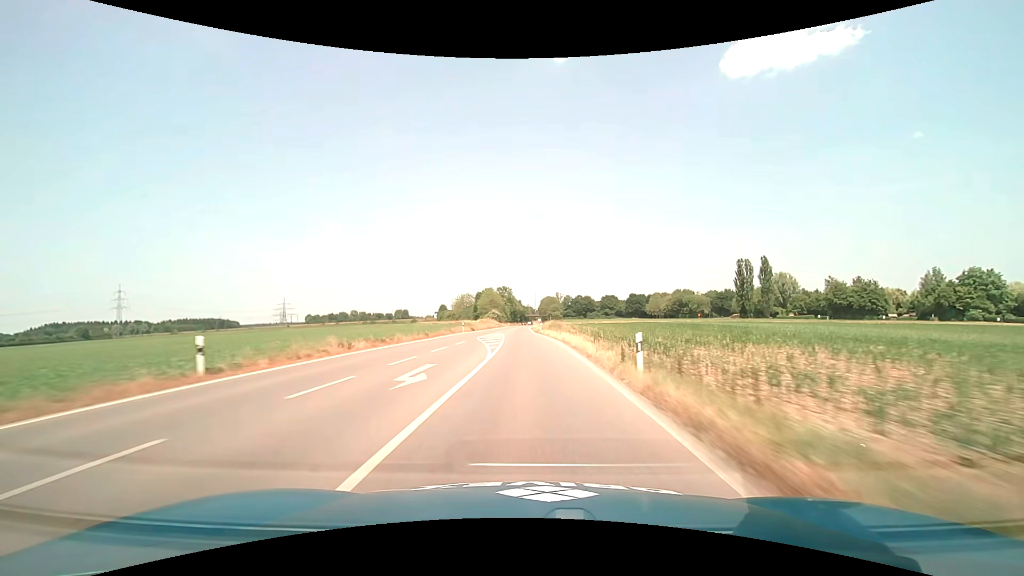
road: secondary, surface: asphalt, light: Day
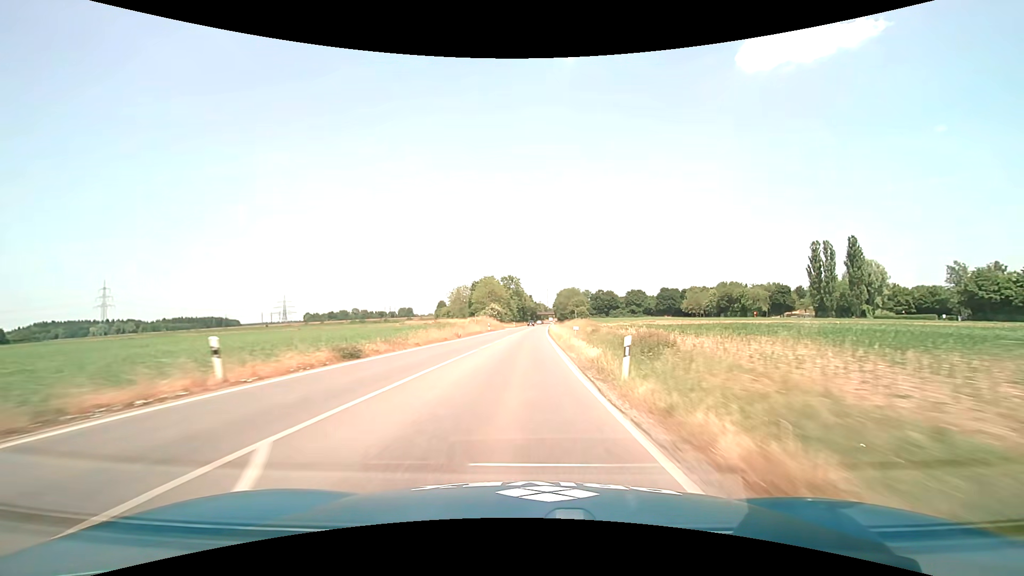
(-0.4, +46.5) m; -1°
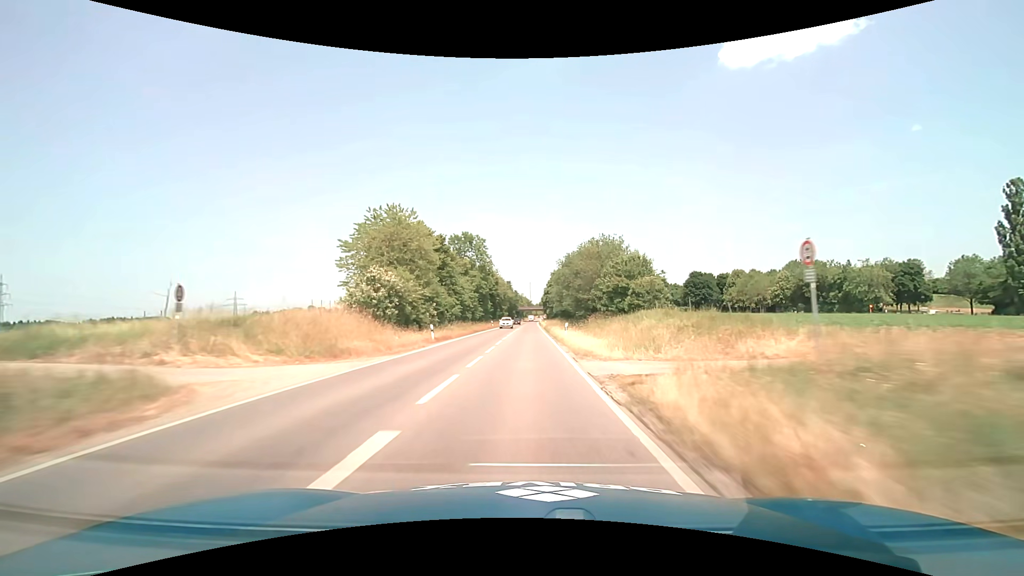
(+1.4, +77.1) m; +2°
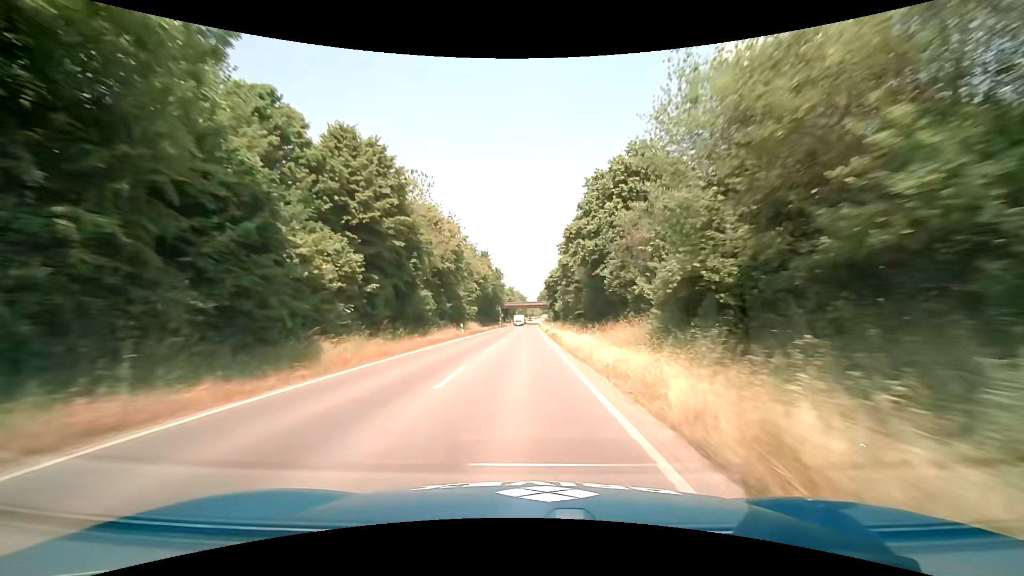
(+0.3, +77.0) m; +1°
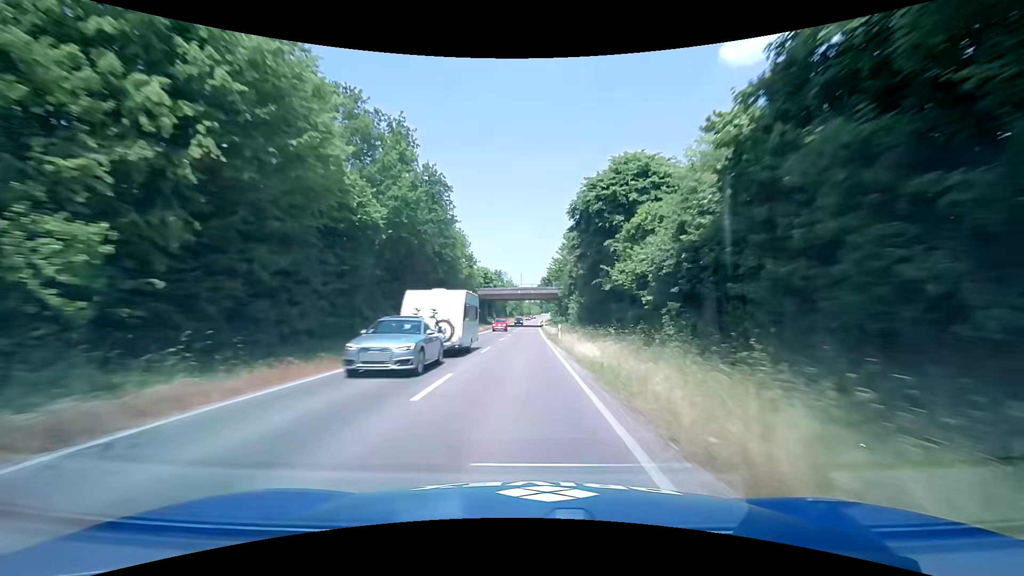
(+0.1, +61.4) m; 0°
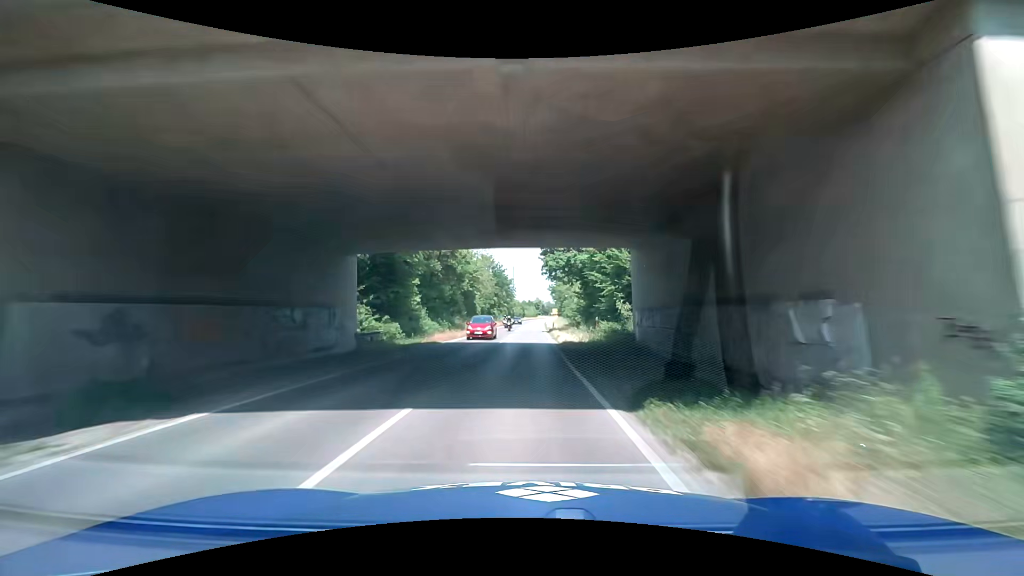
(+0.3, +76.4) m; 0°
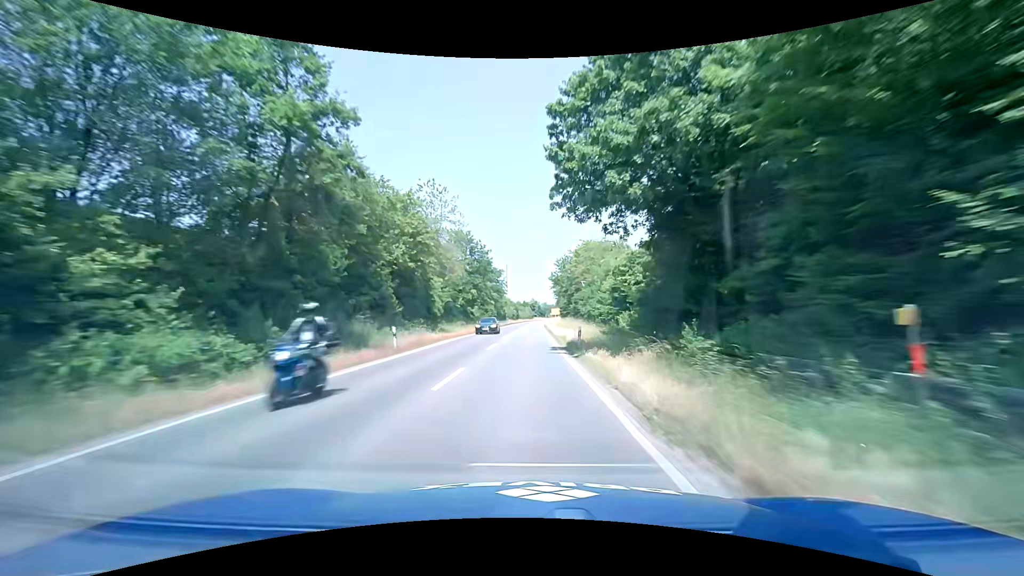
(0.0, +30.4) m; +1°
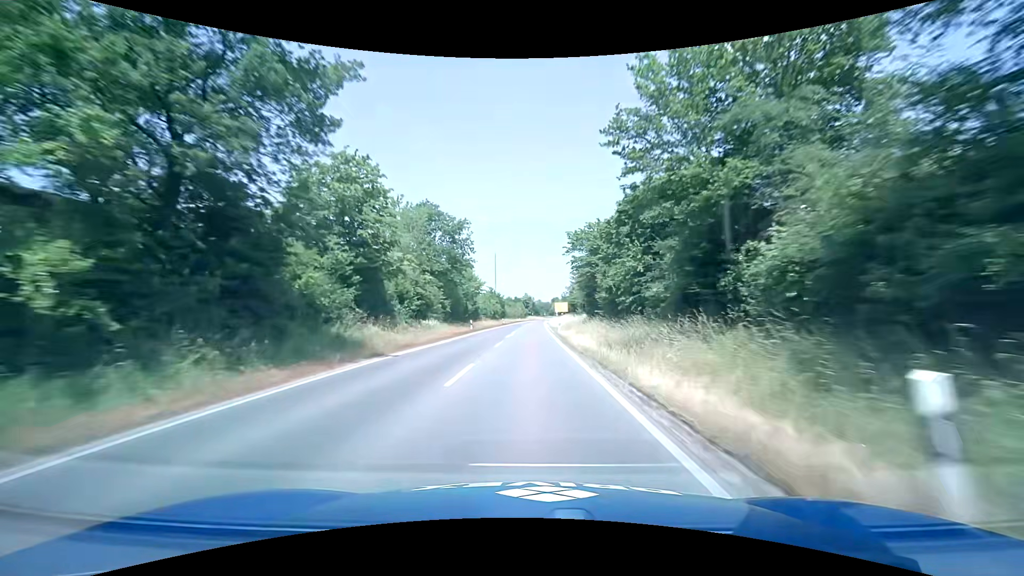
(+0.3, +56.3) m; +1°
(0, +10) (0, +20) (0, +30) (0, +40) (0, +50) (0, +60) (+1, +70) (+1, +80) (+1, +90) (+1, +100) m
